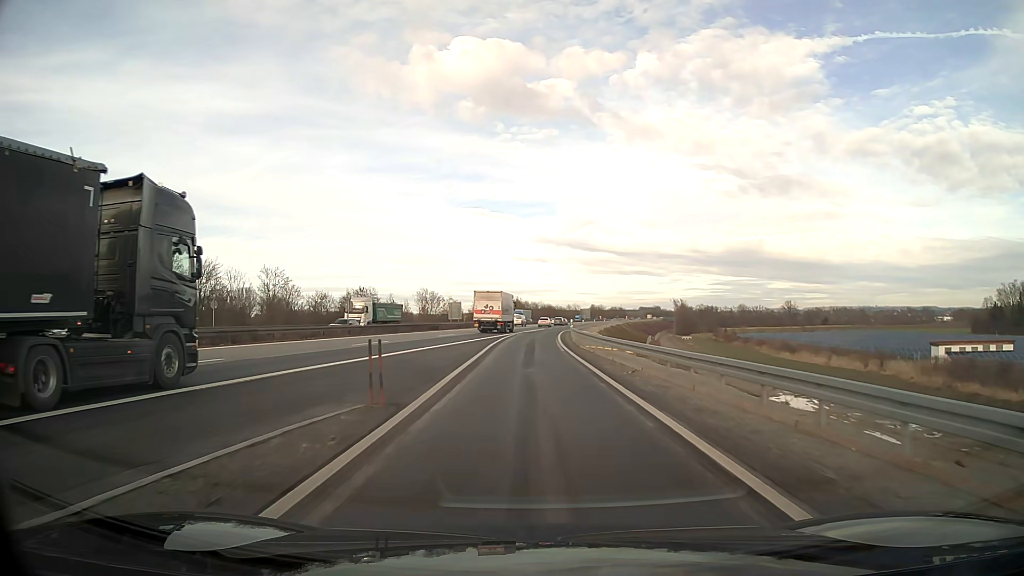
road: motorway_link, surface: asphalt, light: Day
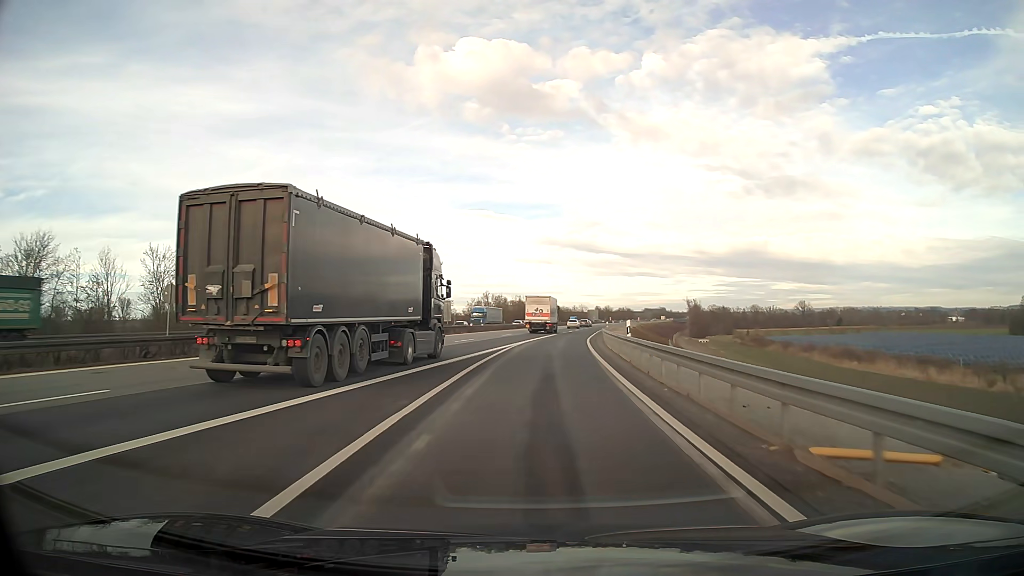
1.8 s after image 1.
(-0.1, +27.4) m; 0°
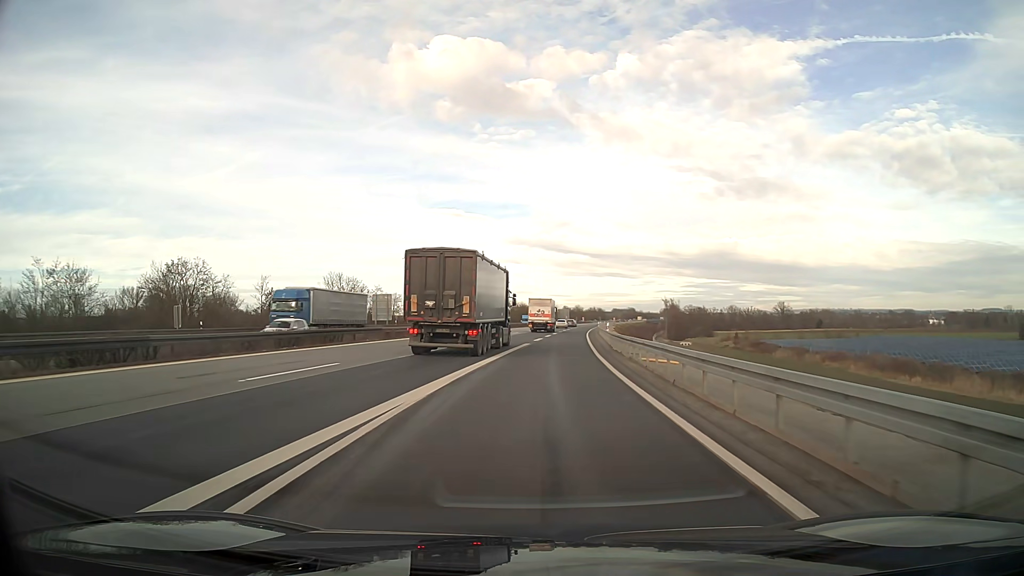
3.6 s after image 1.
(+0.7, +27.3) m; +3°
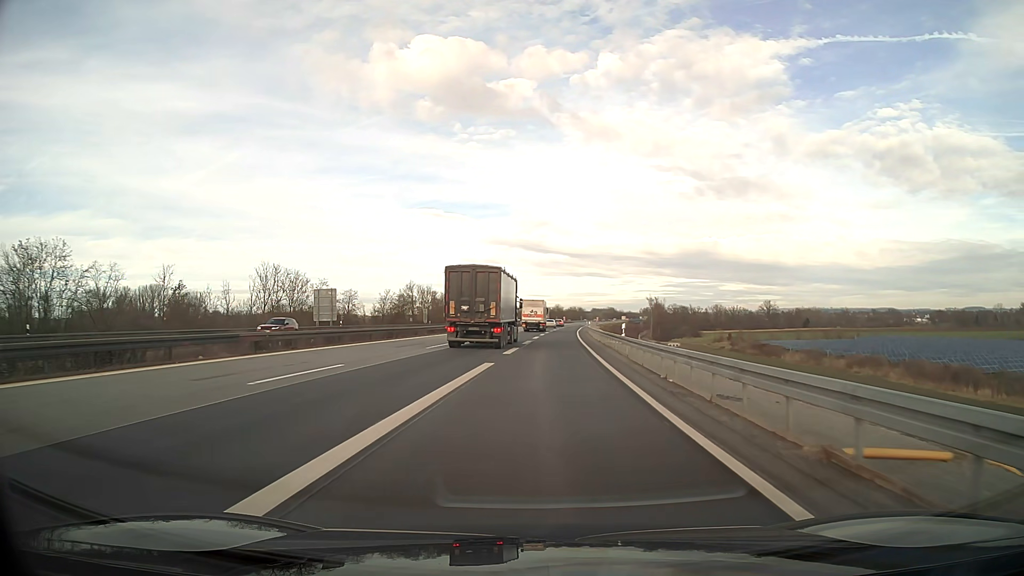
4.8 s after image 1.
(+0.3, +18.3) m; +2°
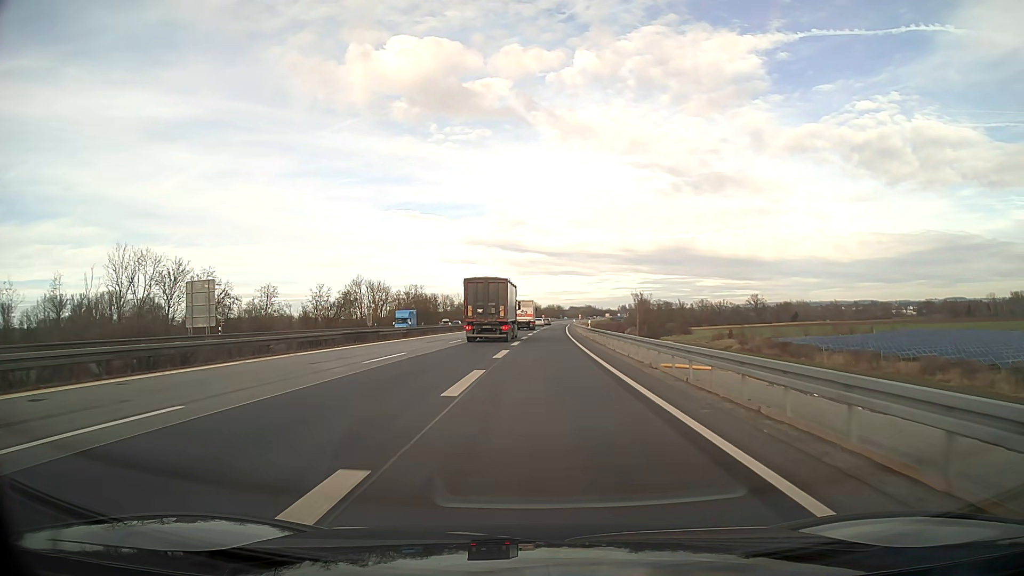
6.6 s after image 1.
(+0.4, +27.5) m; +2°
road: motorway
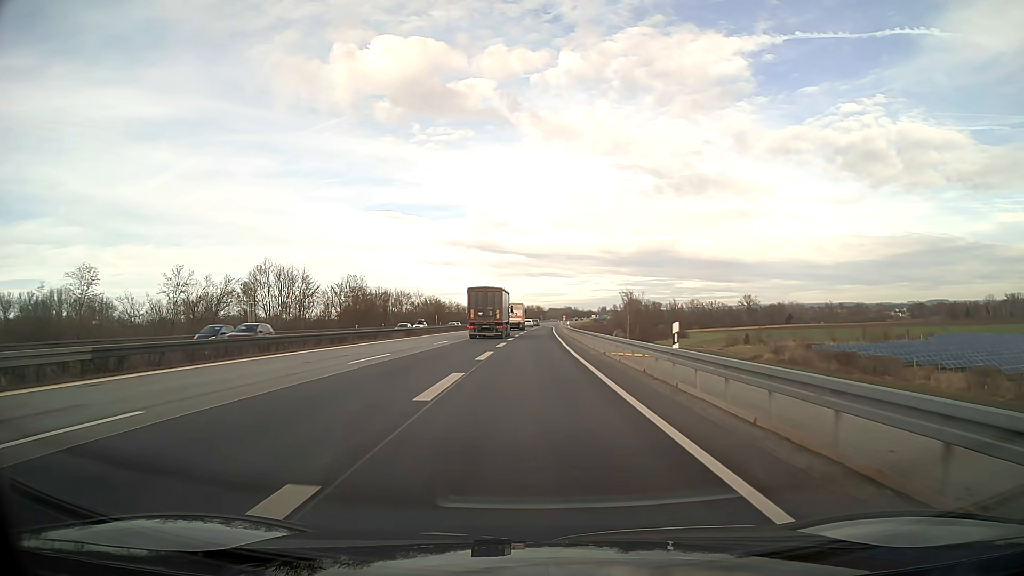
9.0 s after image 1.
(+0.6, +36.7) m; +2°
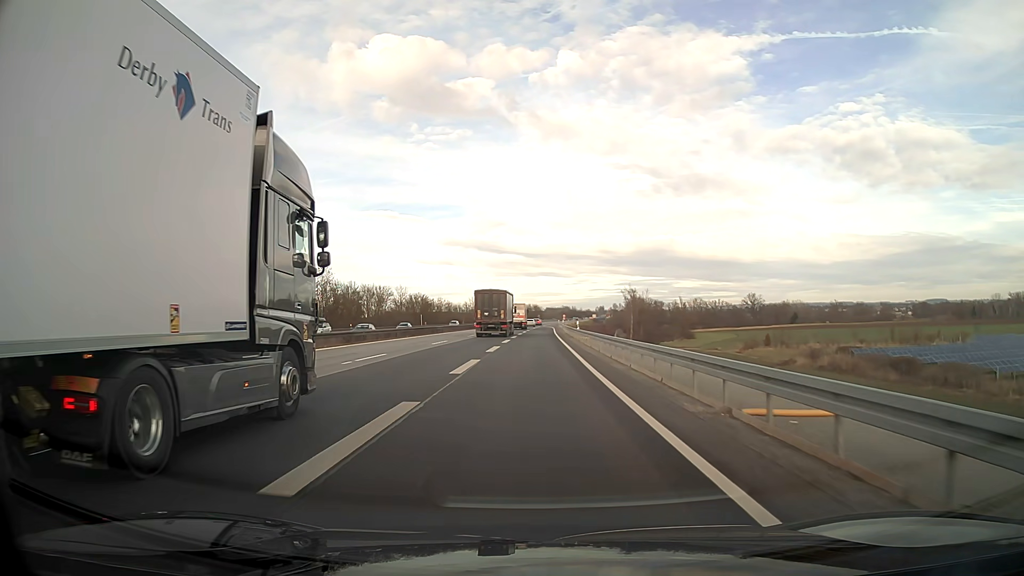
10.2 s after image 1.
(0.0, +18.4) m; 0°
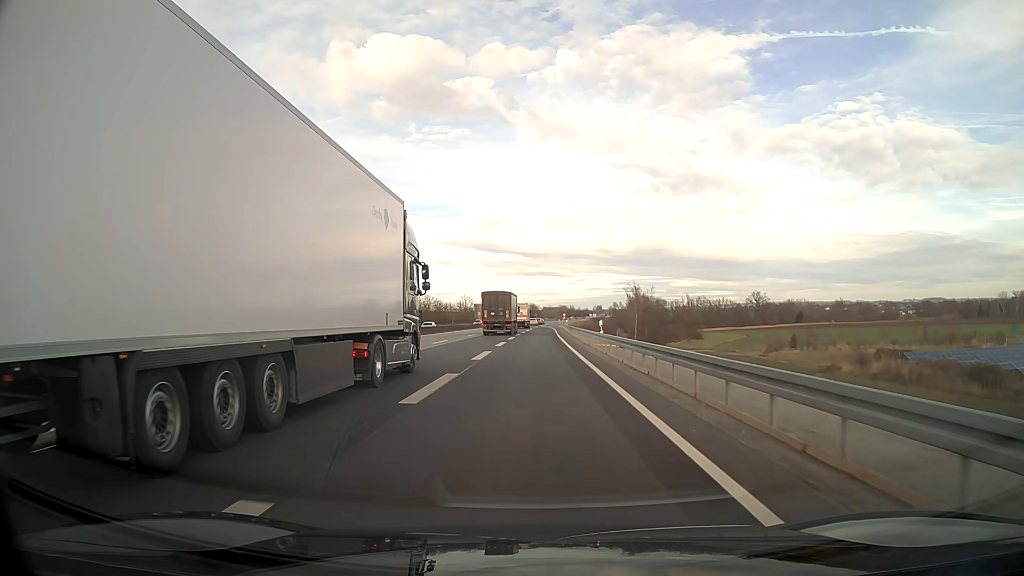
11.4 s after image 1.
(0.0, +18.4) m; 0°
(0, +10) (0, +20) (0, +30) (-1, +40) (-1, +50) (-1, +60) (-2, +70) (-2, +80) (-2, +90) (-1, +100) m
